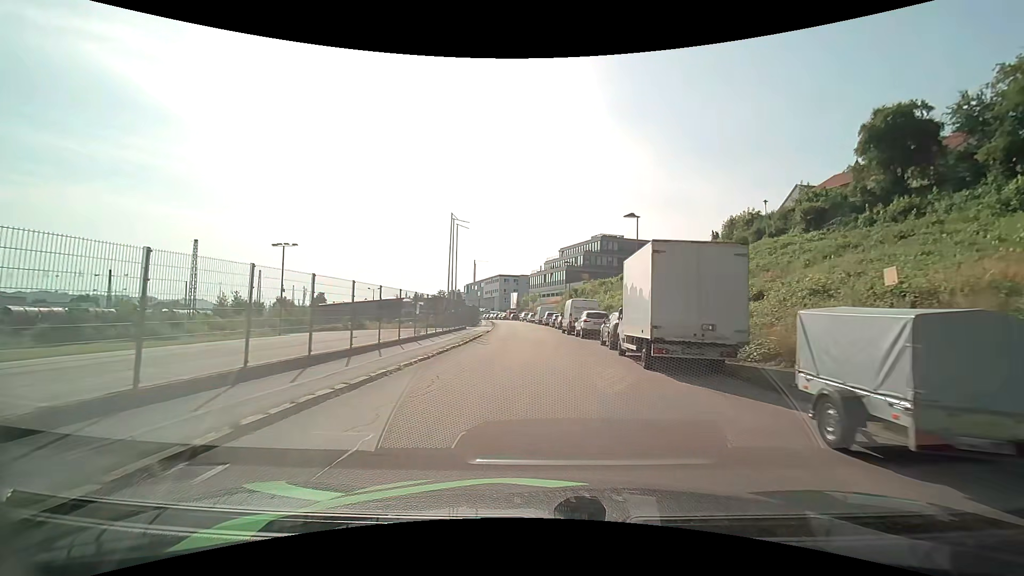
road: residential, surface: asphalt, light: Day
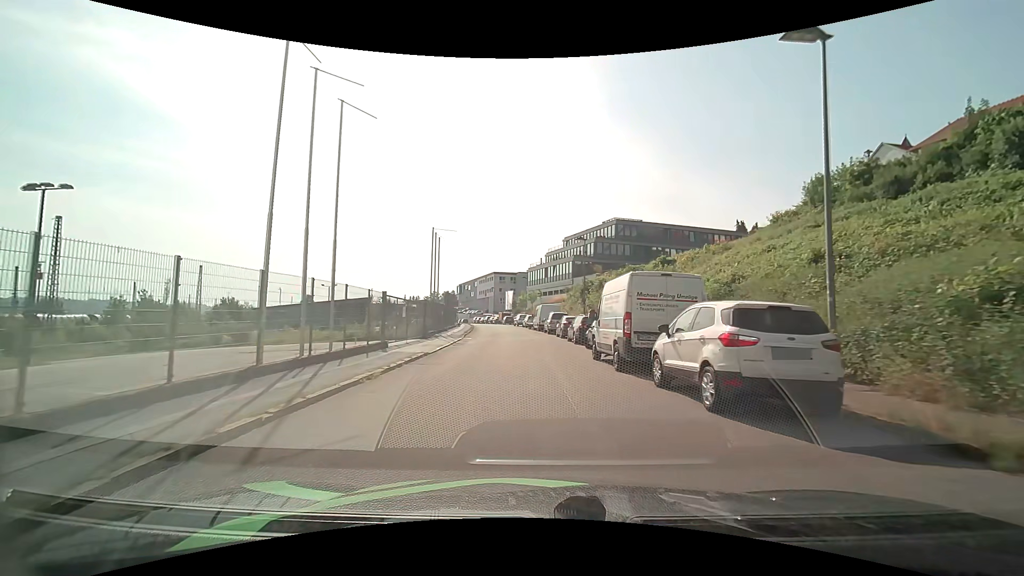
(+0.1, +21.8) m; 0°
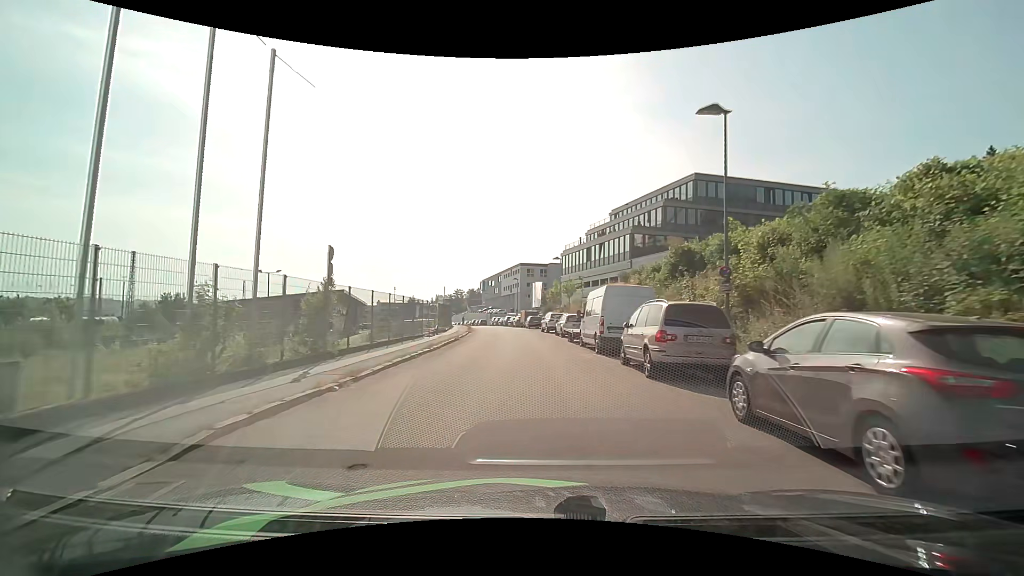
(-0.8, +27.6) m; -3°
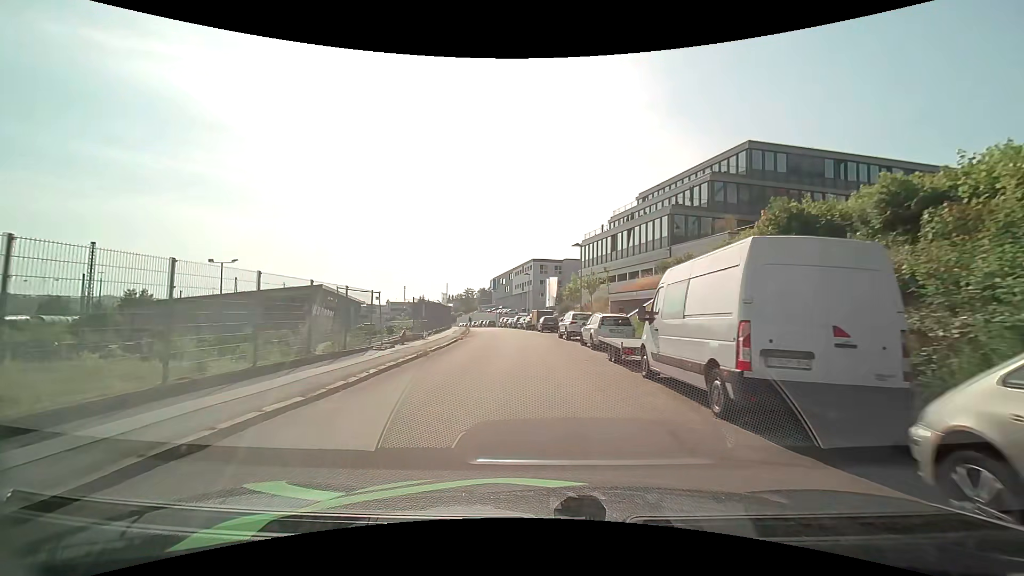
(-0.2, +10.9) m; -2°
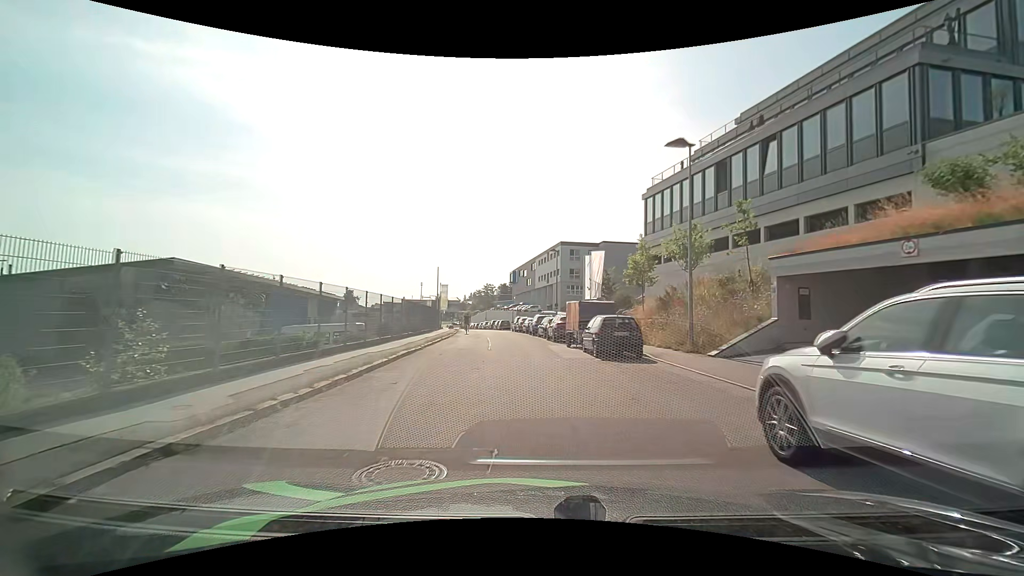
(-0.7, +26.5) m; -3°
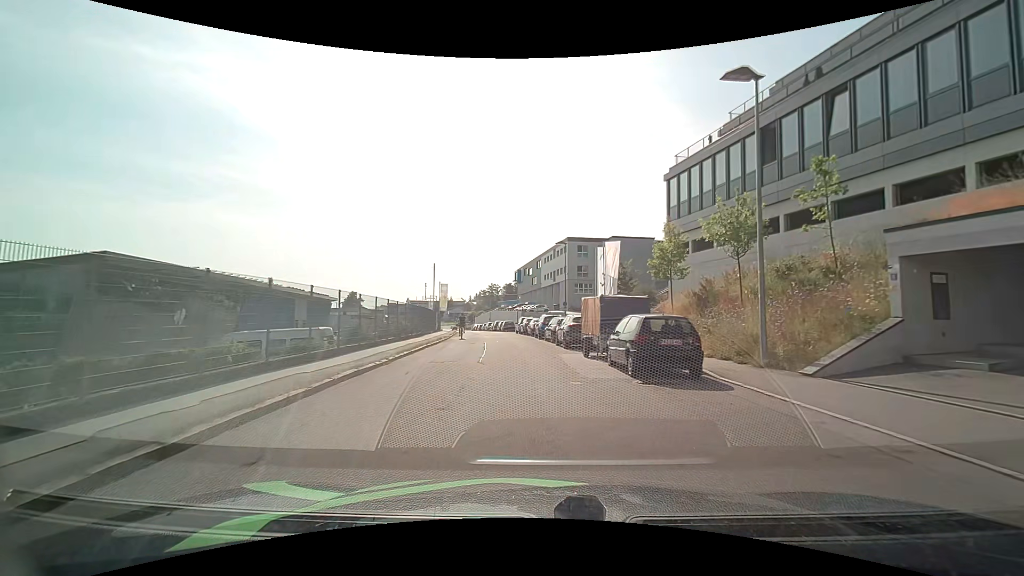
(0.0, +5.3) m; -1°
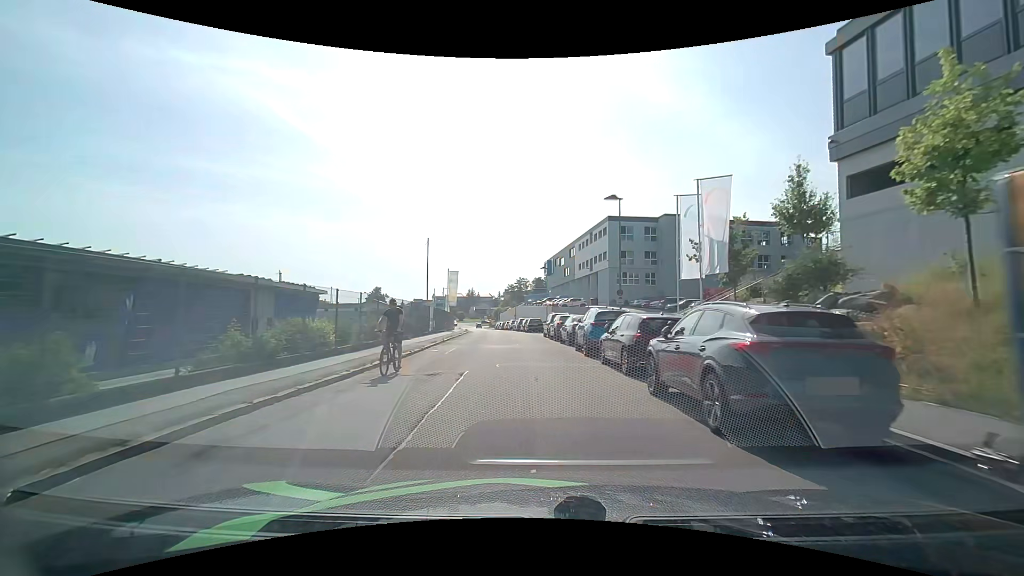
(-0.5, +16.0) m; -4°
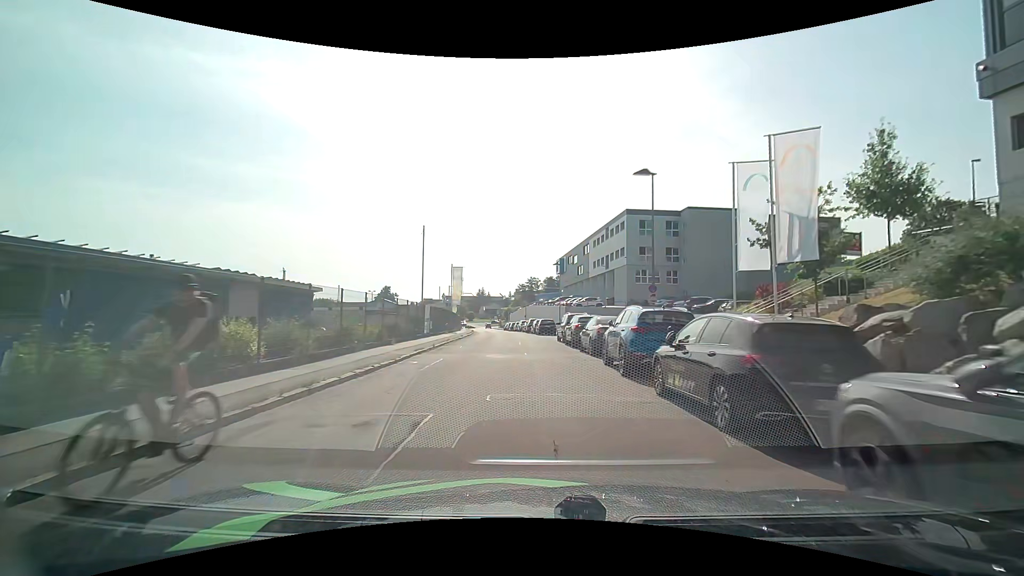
(-0.1, +5.3) m; -1°
(0, +10) (0, +20) (-1, +30) (-2, +40) (-3, +50) (-4, +60) (-5, +70) (-6, +80) (-7, +90) (-9, +100) m
